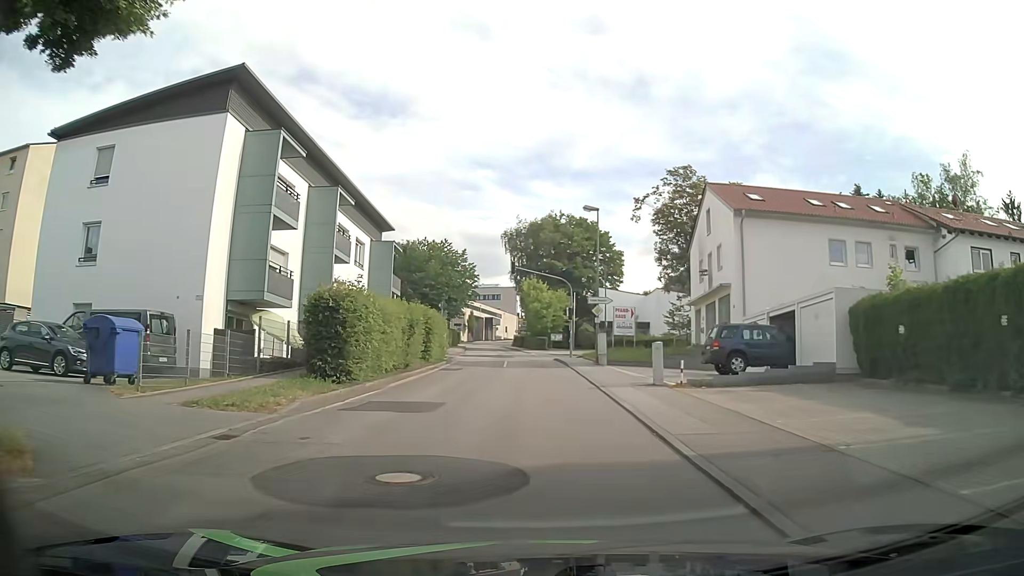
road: unclassified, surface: asphalt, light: Day
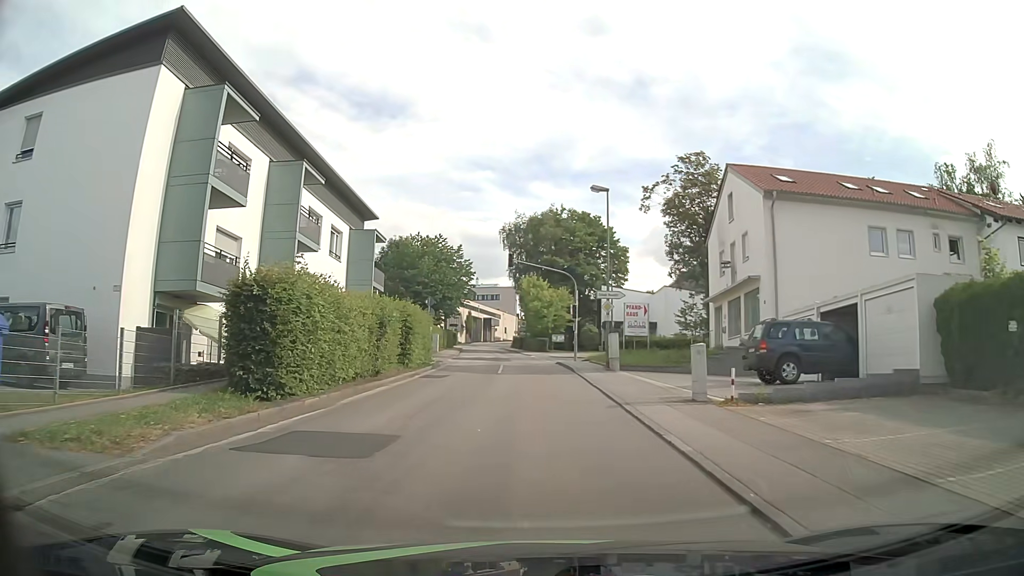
(0.0, +4.8) m; +1°
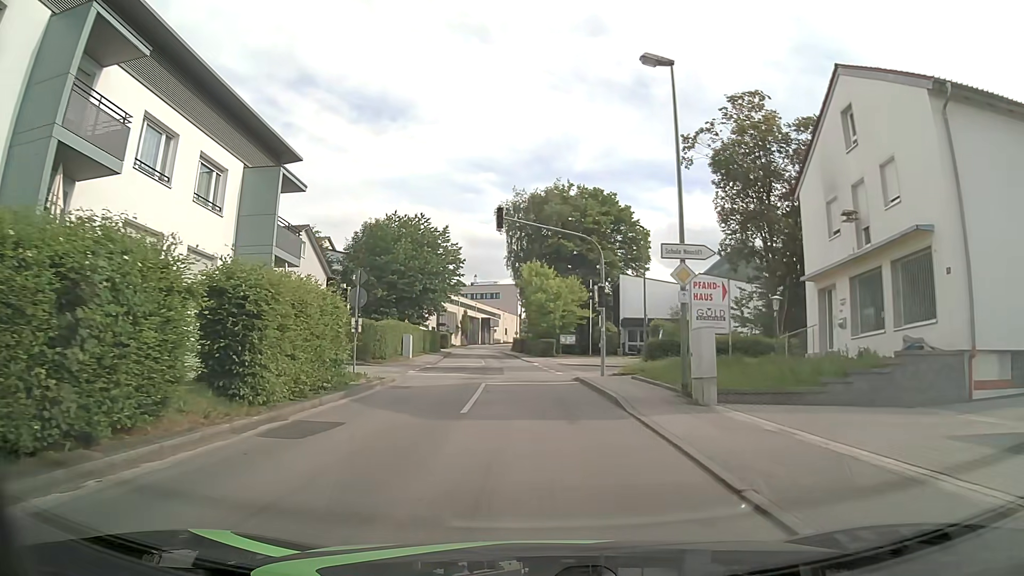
(-0.4, +14.3) m; -2°
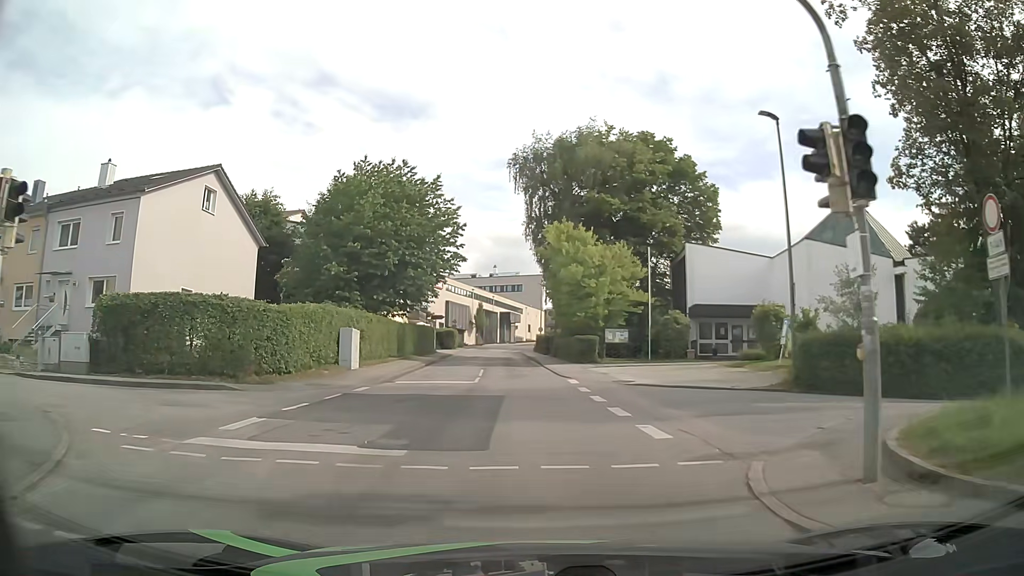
(-0.3, +19.2) m; -2°
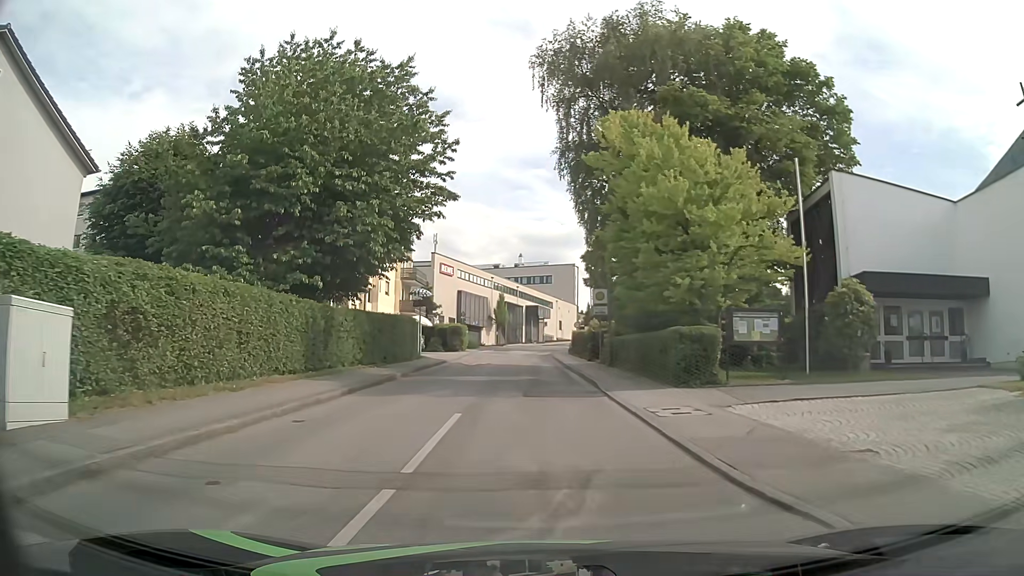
(-0.4, +19.3) m; -2°
(0, +10) (0, +20) (0, +30) (0, +40) (0, +50) (0, +60) (+1, +70) (+2, +80) (+4, +90) (+7, +99) m
